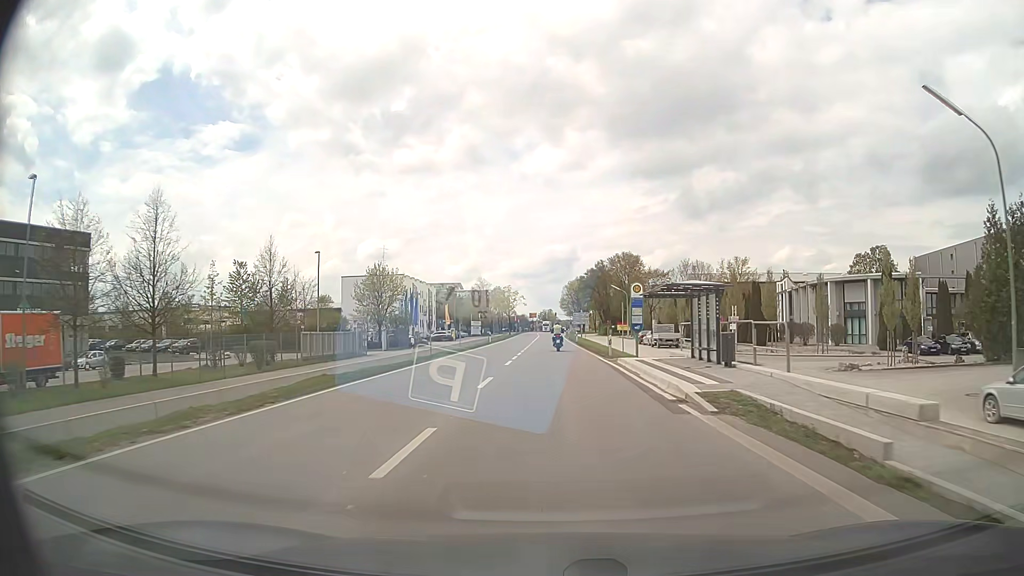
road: primary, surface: asphalt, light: Day
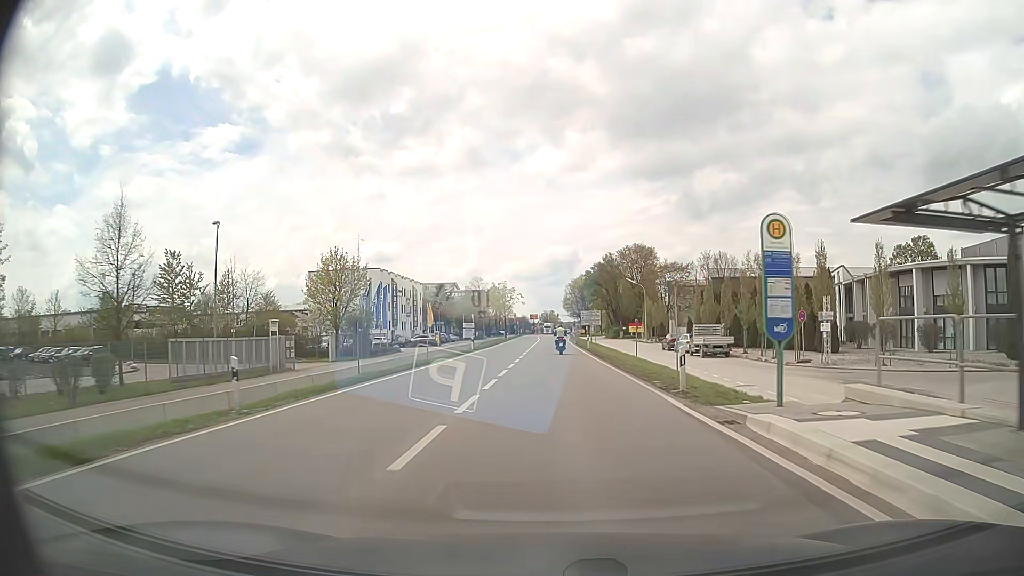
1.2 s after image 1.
(0.0, +17.5) m; 0°
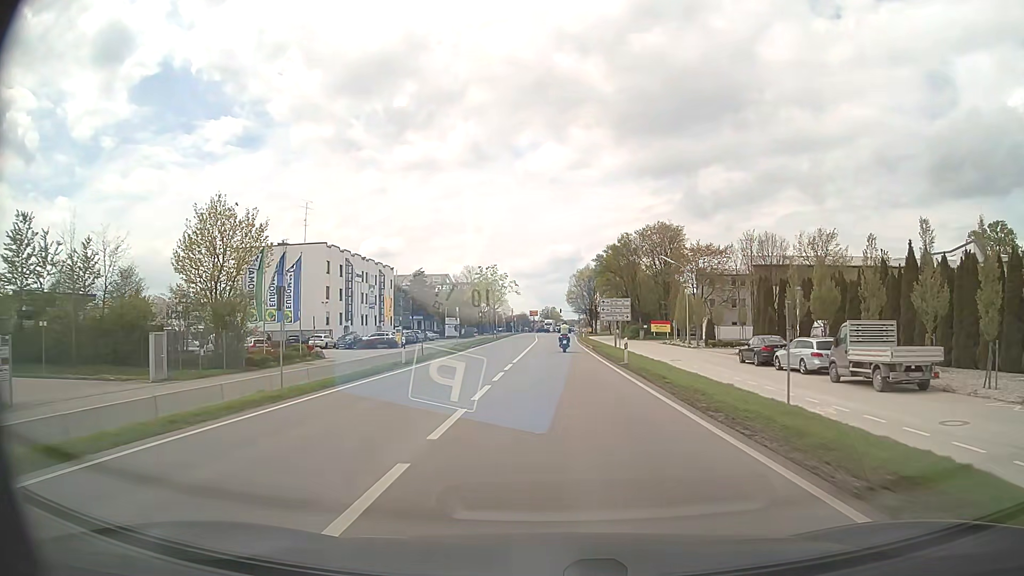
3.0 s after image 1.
(-0.1, +25.3) m; 0°
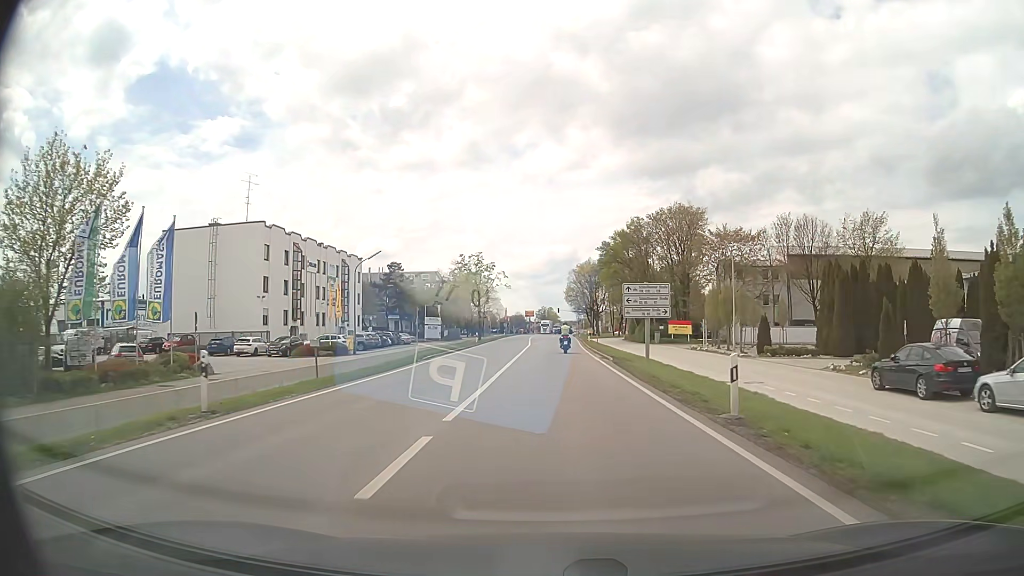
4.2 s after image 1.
(0.0, +16.4) m; 0°
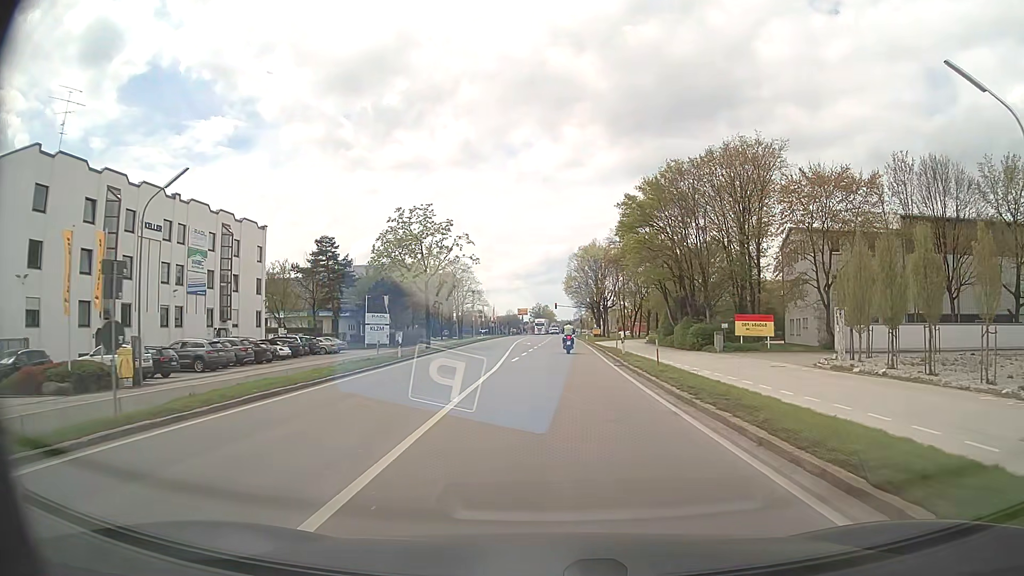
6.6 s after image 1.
(+0.1, +30.3) m; 0°
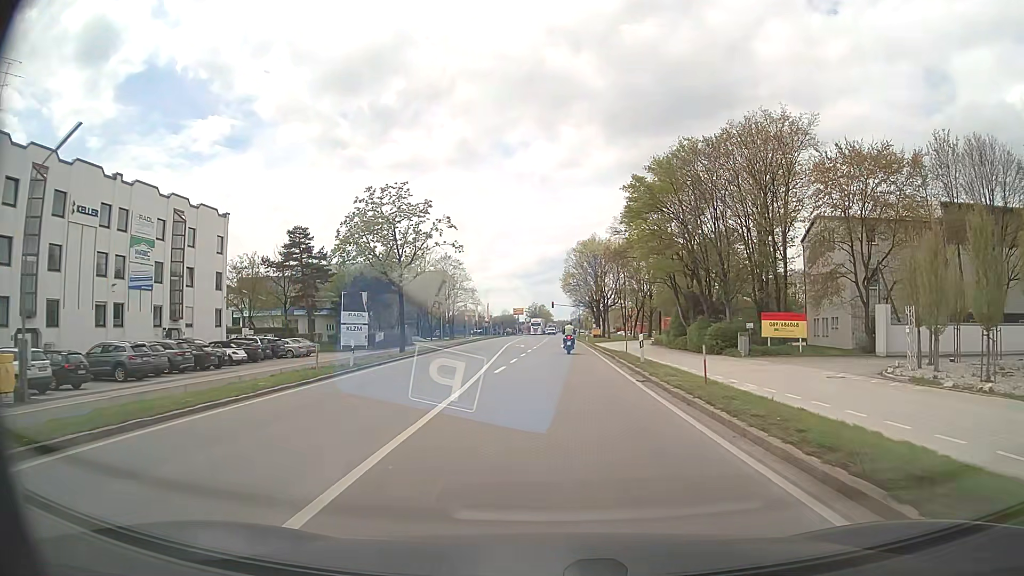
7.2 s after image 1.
(0.0, +7.1) m; 0°
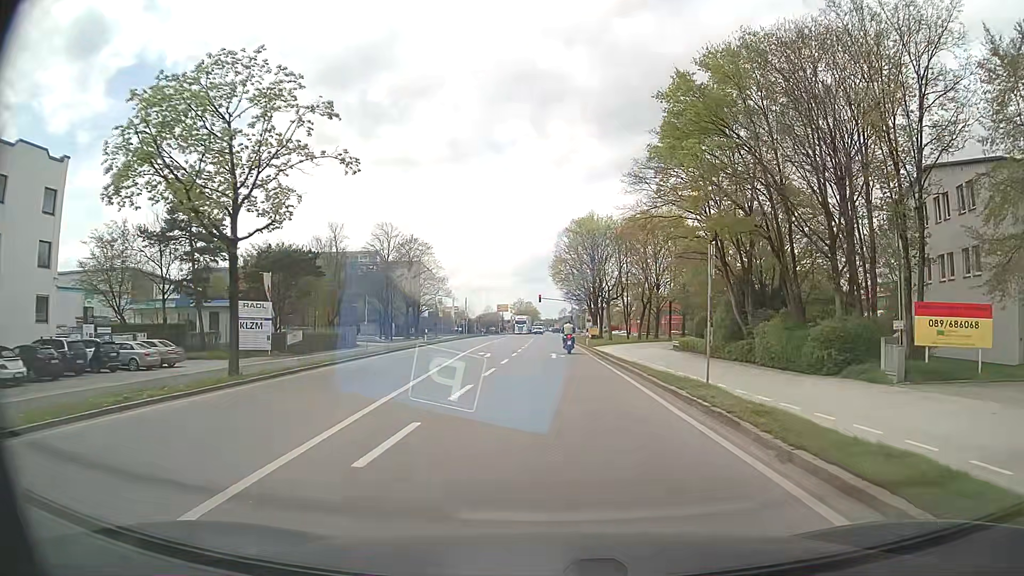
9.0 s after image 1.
(+0.2, +20.2) m; +1°
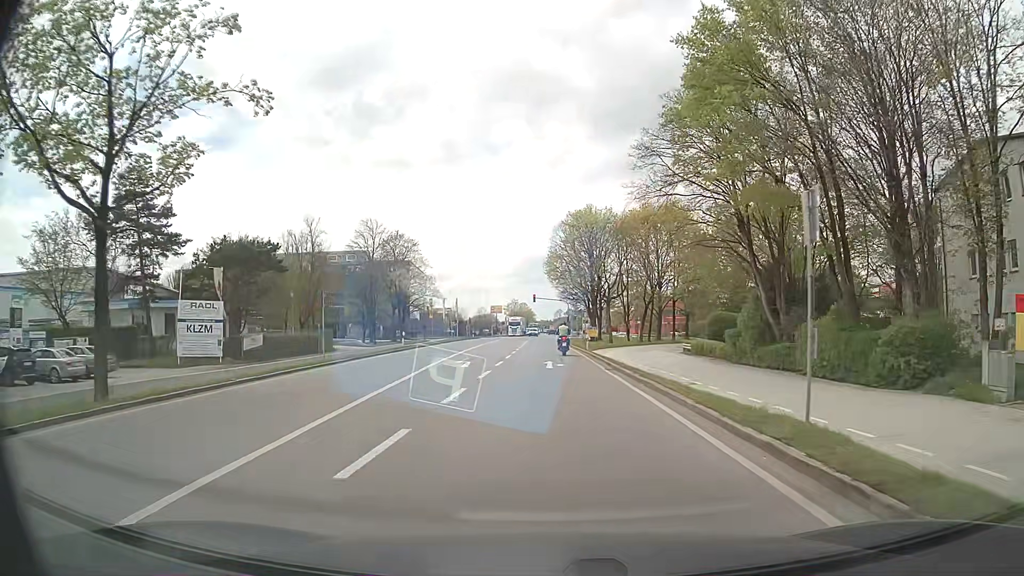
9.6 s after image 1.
(0.0, +6.3) m; 0°
(0, +10) (0, +20) (0, +30) (0, +40) (0, +50) (0, +60) (-1, +70) (-1, +80) (-1, +90) (-1, +100) m
